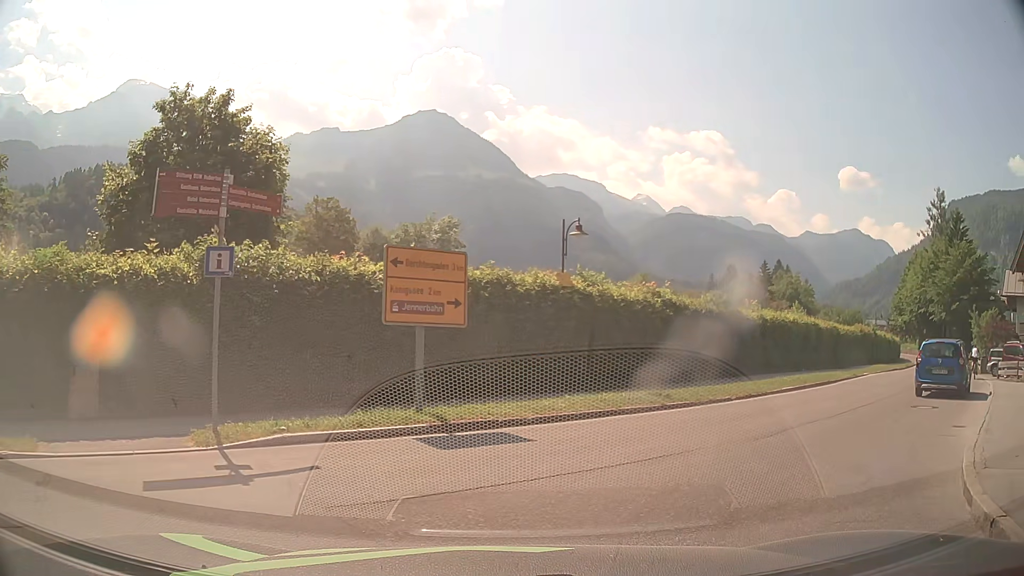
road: tertiary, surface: asphalt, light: Day
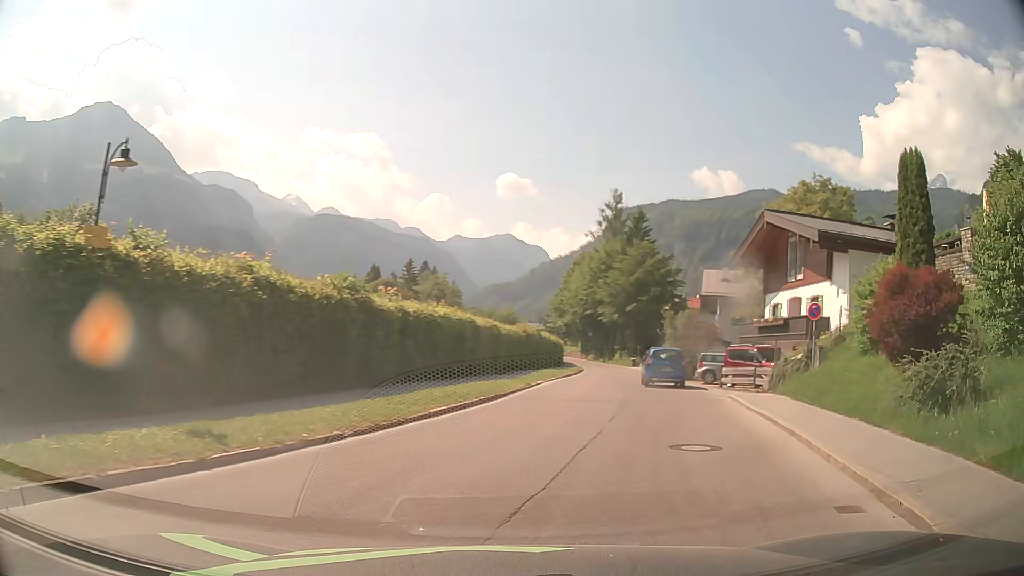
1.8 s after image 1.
(+1.8, +7.0) m; +32°
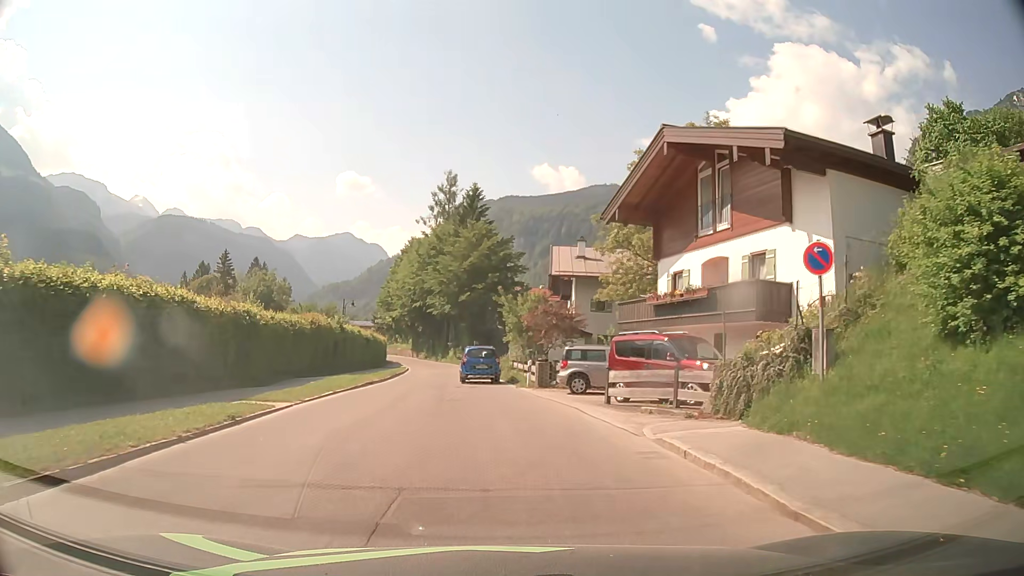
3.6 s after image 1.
(+2.1, +12.6) m; +12°
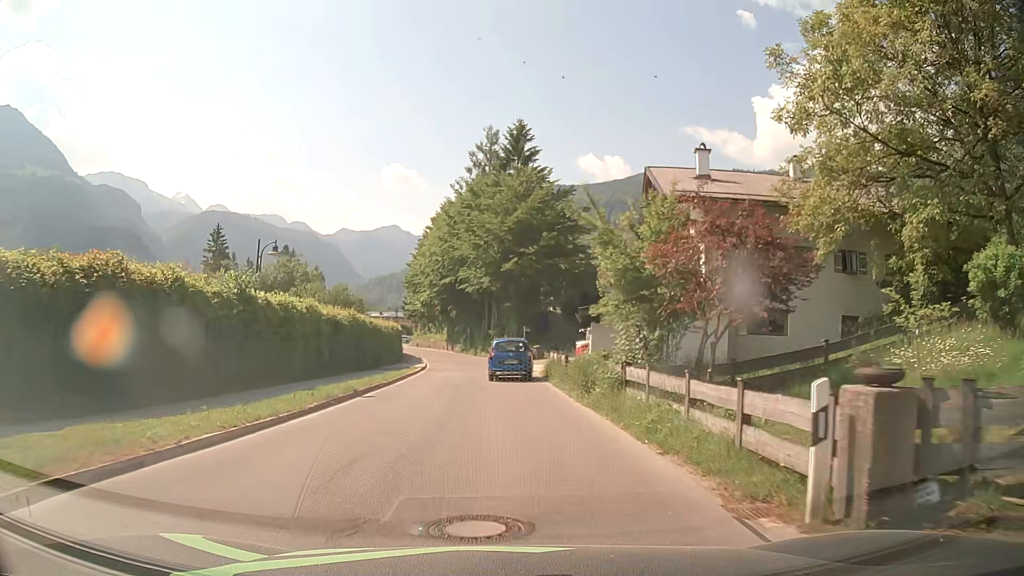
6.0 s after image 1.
(-0.9, +21.7) m; -4°
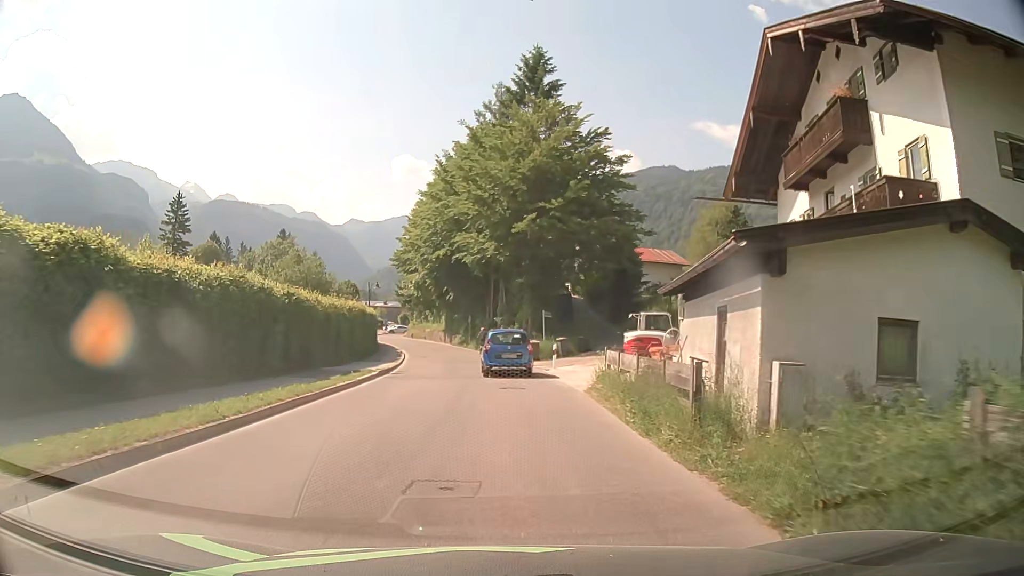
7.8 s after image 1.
(-0.3, +15.5) m; -2°
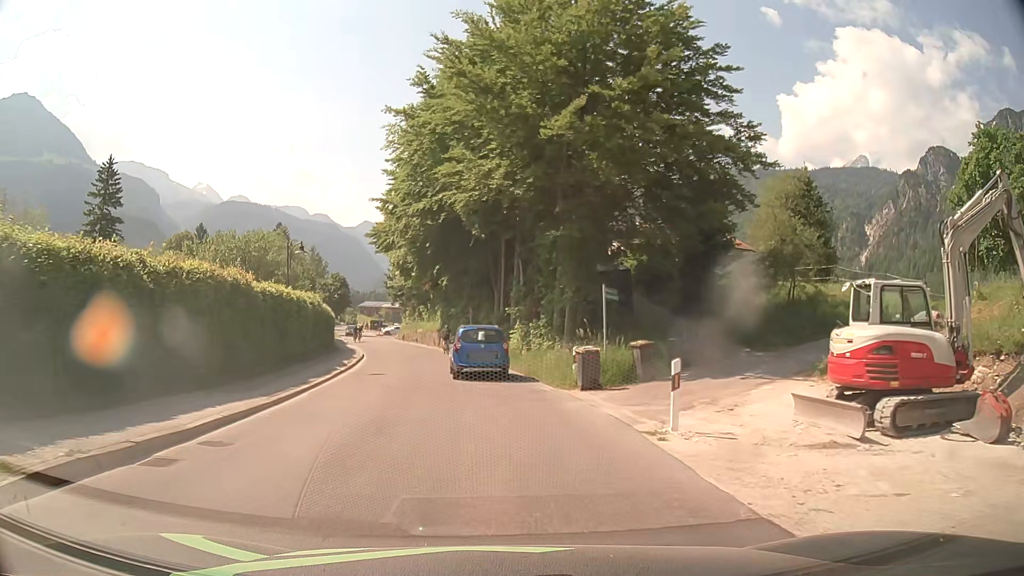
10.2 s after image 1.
(-0.1, +19.0) m; -1°
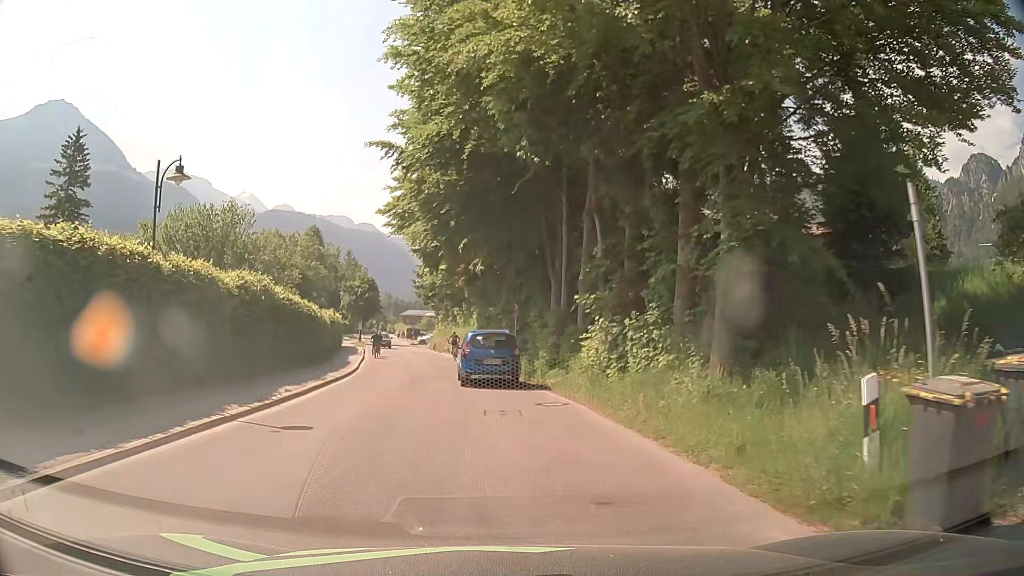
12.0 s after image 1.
(-0.5, +13.2) m; -4°
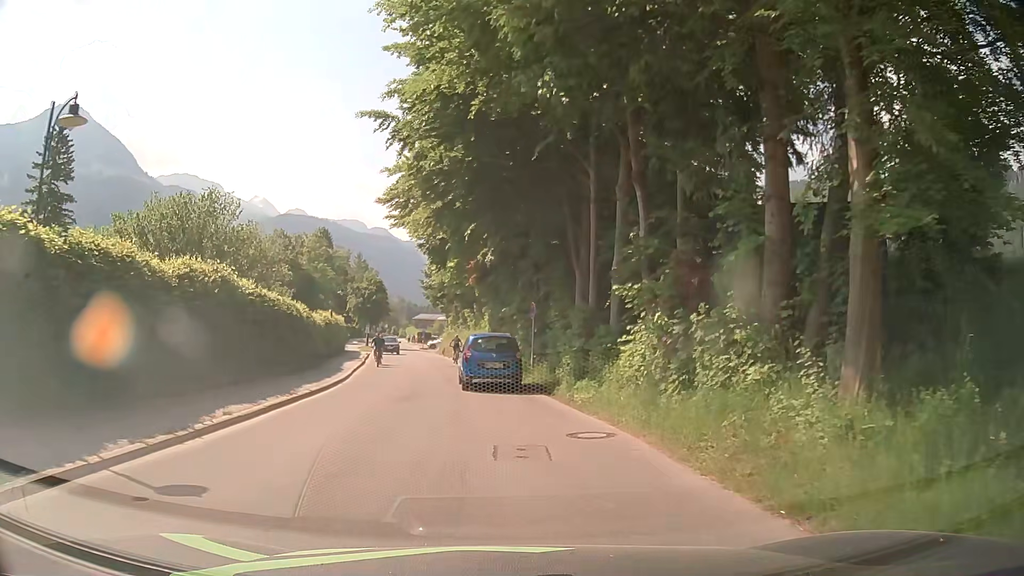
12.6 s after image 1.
(0.0, +4.3) m; -1°
(0, +10) (-1, +20) (-2, +30) (-4, +40) (-6, +50) (-8, +59) (-10, +69) (-11, +79) (-13, +89) (-15, +99) m
